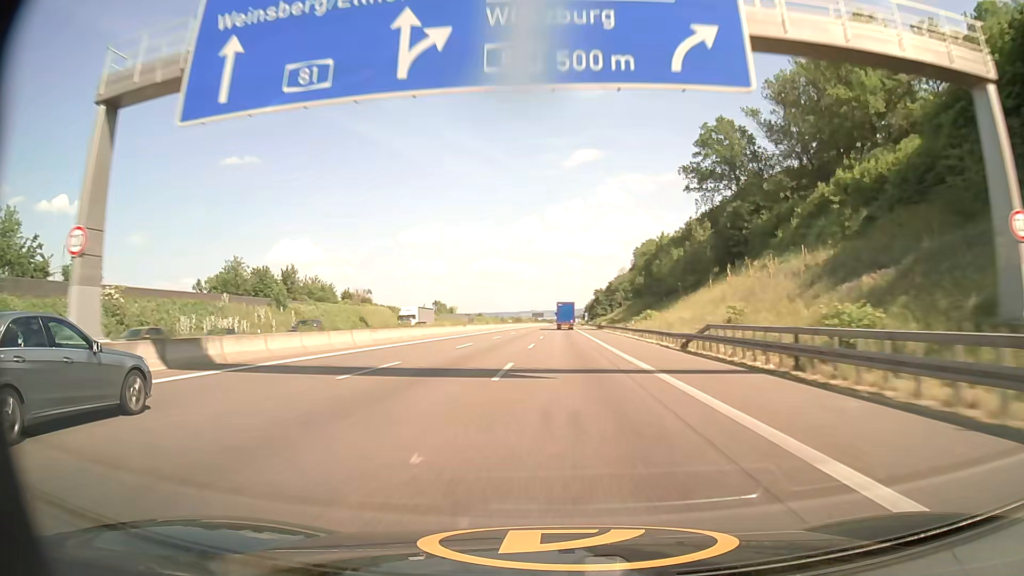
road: motorway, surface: asphalt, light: Day
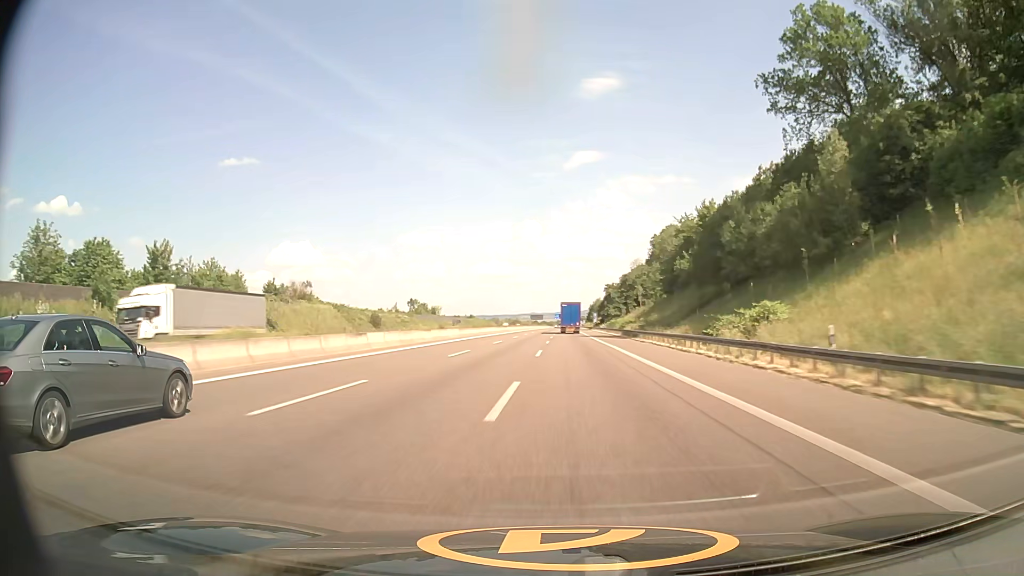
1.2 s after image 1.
(0.0, +41.2) m; 0°
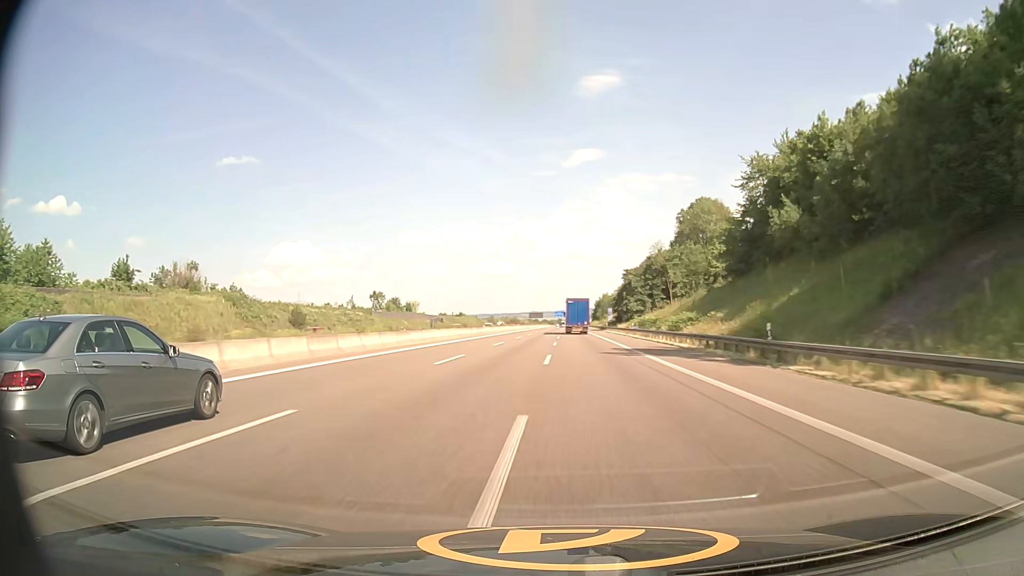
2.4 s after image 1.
(+0.2, +41.3) m; 0°
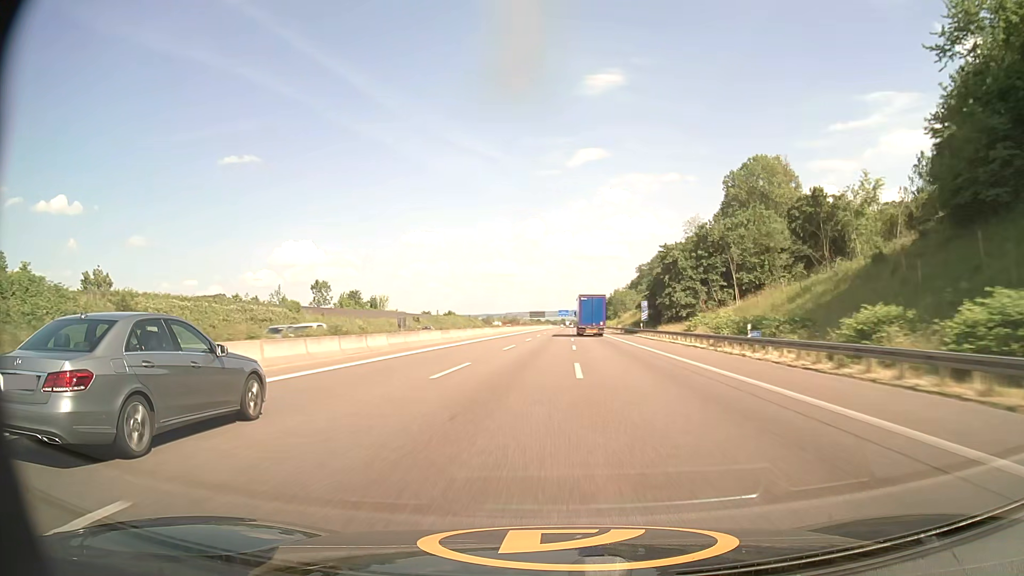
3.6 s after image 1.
(-0.2, +41.1) m; 0°
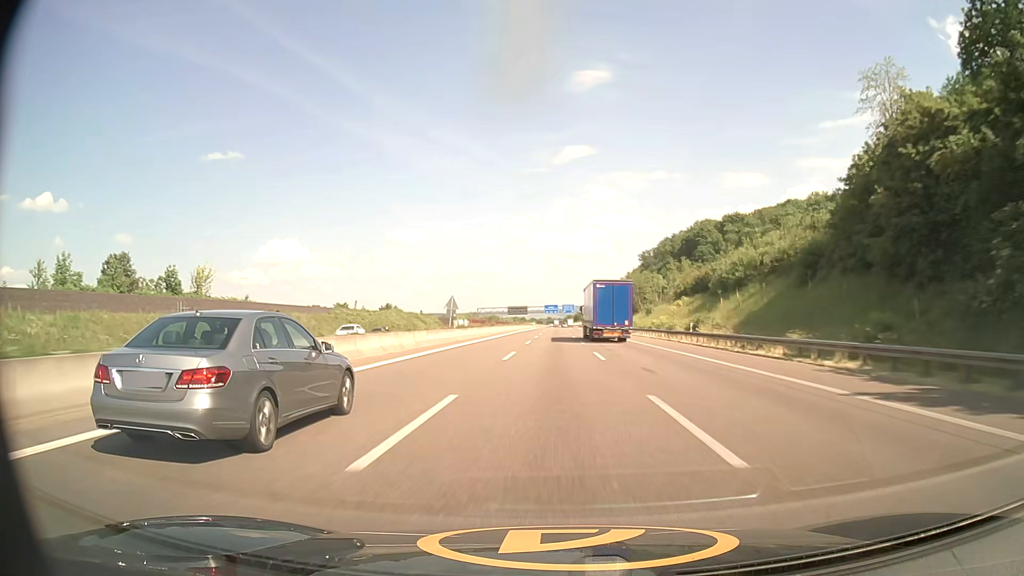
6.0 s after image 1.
(+0.6, +81.4) m; +1°
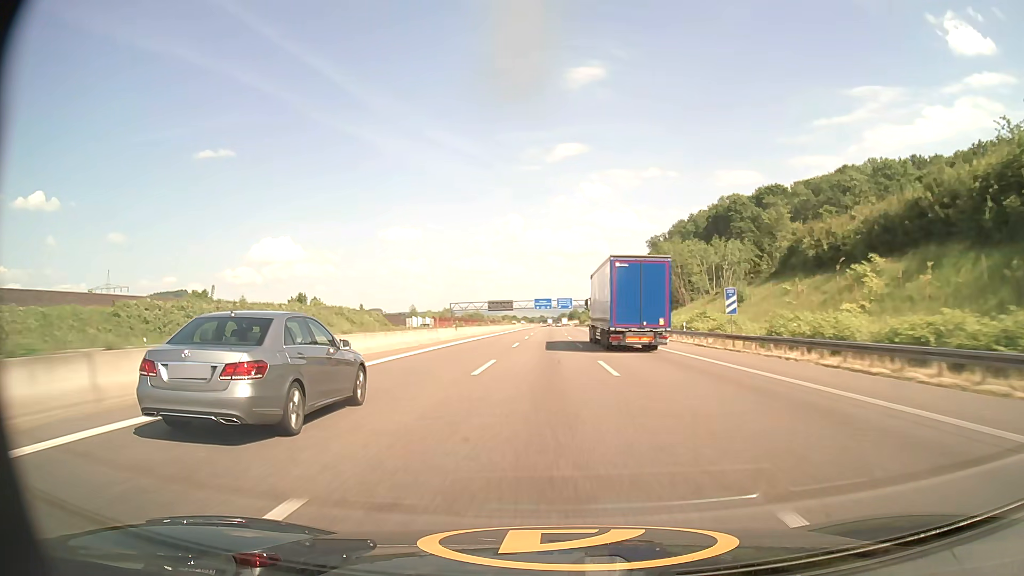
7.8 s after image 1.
(+0.4, +60.7) m; +1°
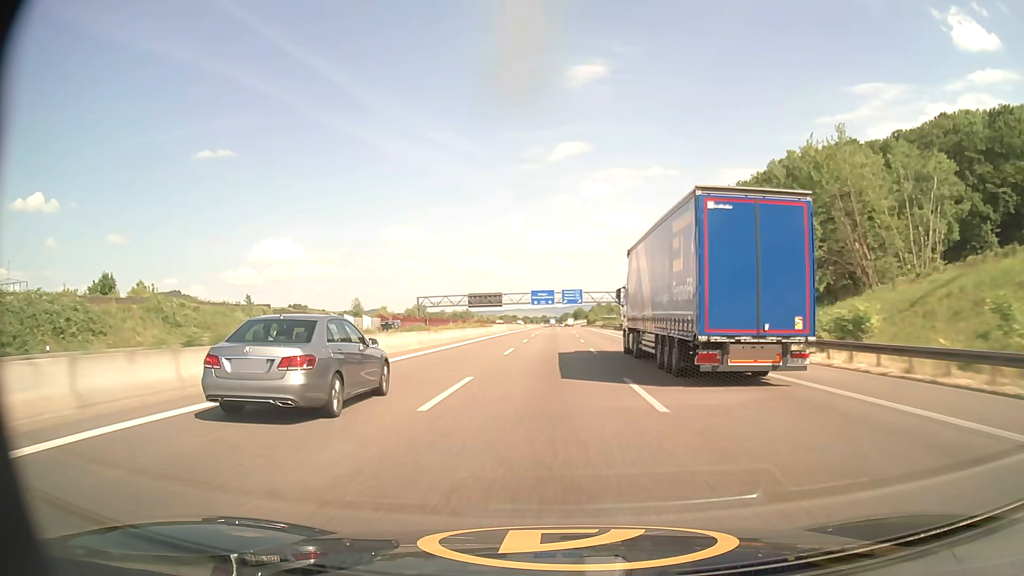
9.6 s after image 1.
(-0.2, +60.1) m; 0°
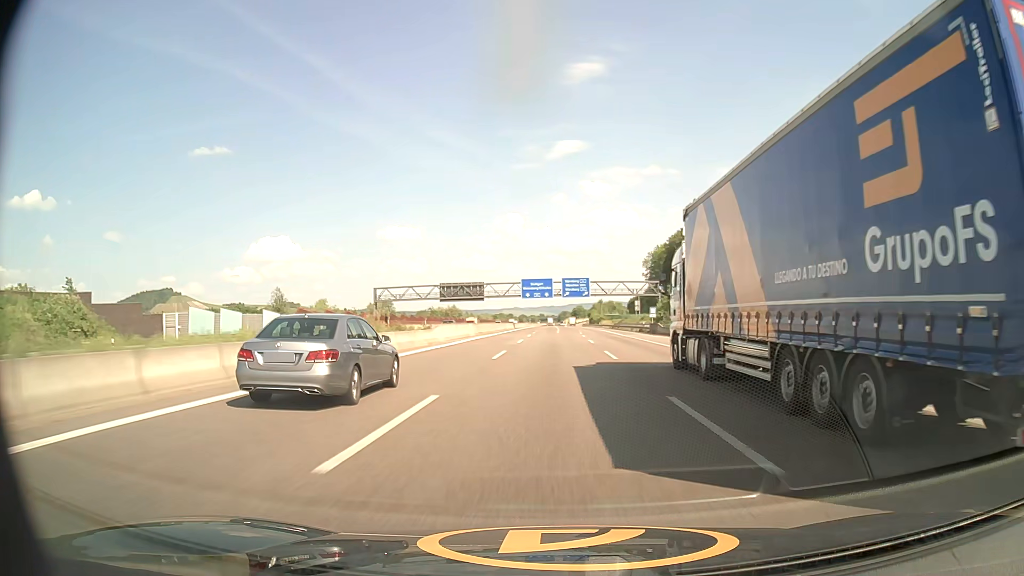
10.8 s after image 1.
(+0.1, +40.0) m; 0°
(0, +10) (0, +20) (0, +30) (0, +40) (0, +50) (0, +60) (0, +70) (0, +80) (0, +90) (-1, +100) m
